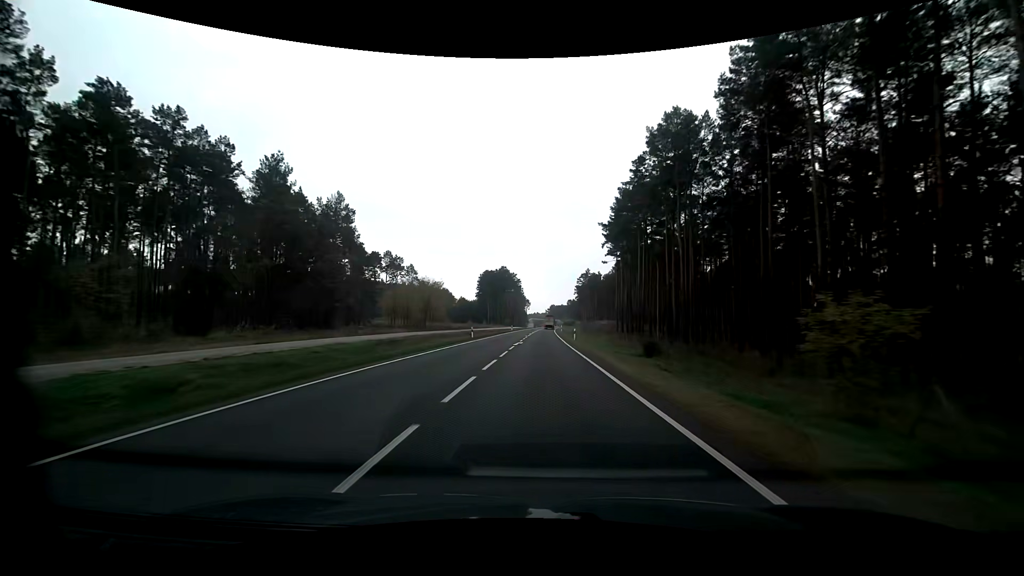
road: primary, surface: asphalt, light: Day
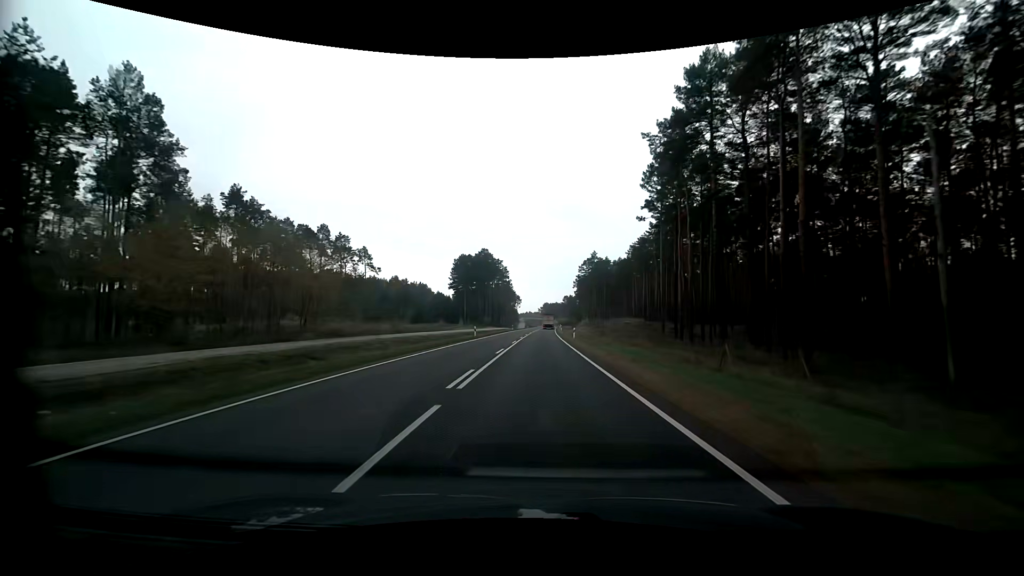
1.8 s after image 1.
(+0.3, +47.4) m; +1°
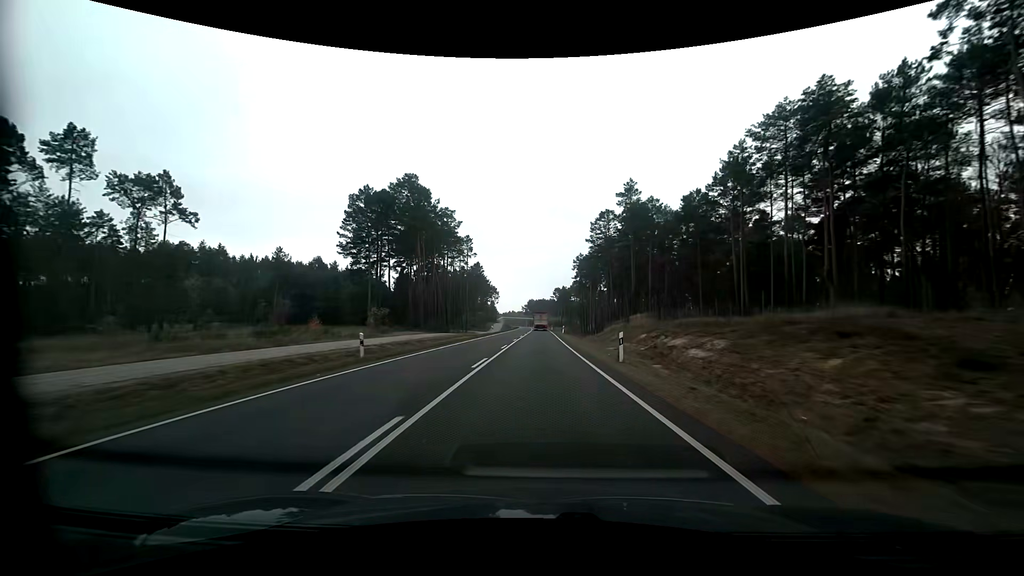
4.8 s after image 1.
(+0.7, +79.1) m; +2°
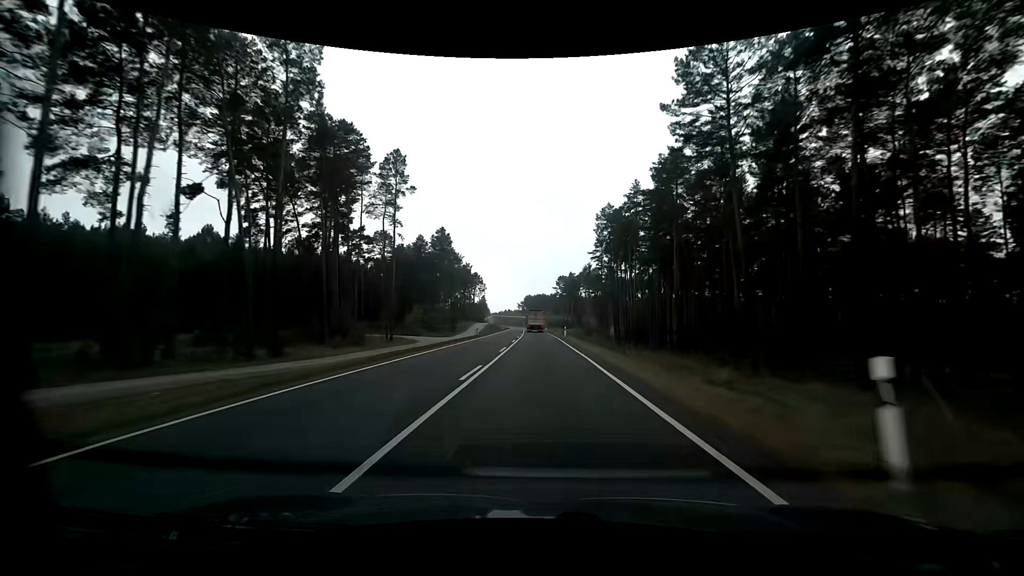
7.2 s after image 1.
(+0.3, +63.4) m; 0°
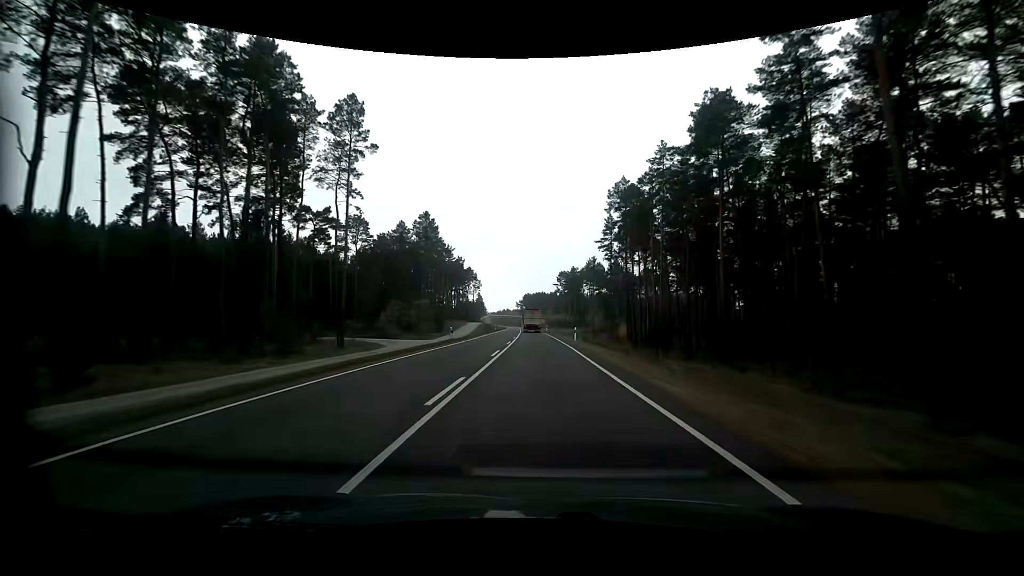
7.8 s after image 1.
(0.0, +15.6) m; 0°
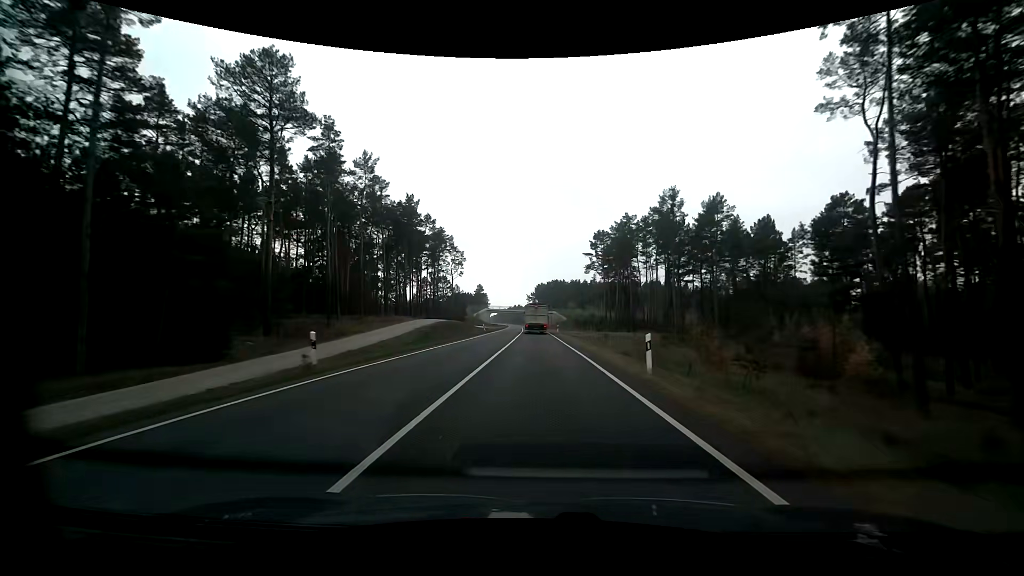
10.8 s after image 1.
(-1.0, +74.9) m; -2°
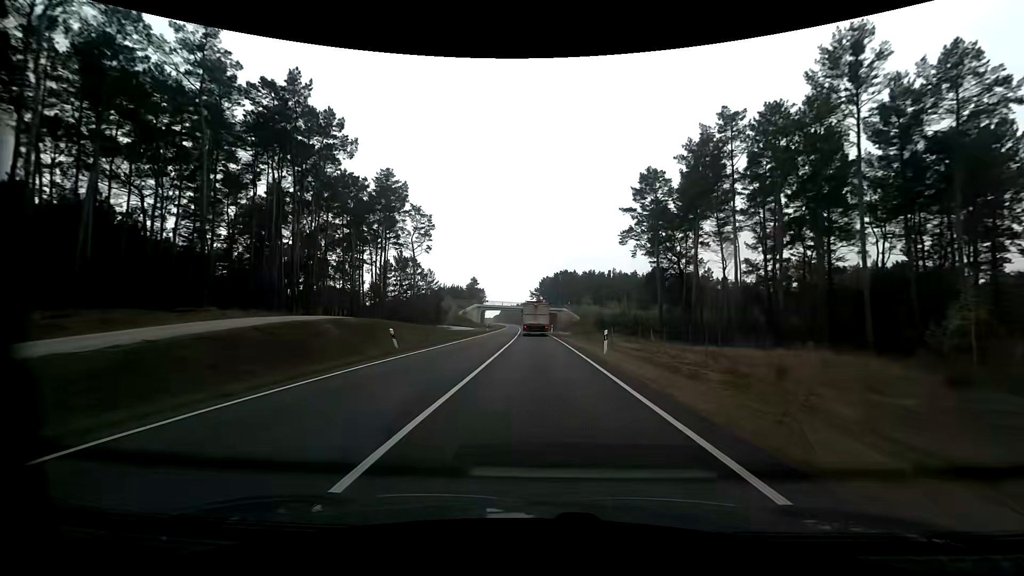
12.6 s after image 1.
(-0.1, +41.2) m; 0°
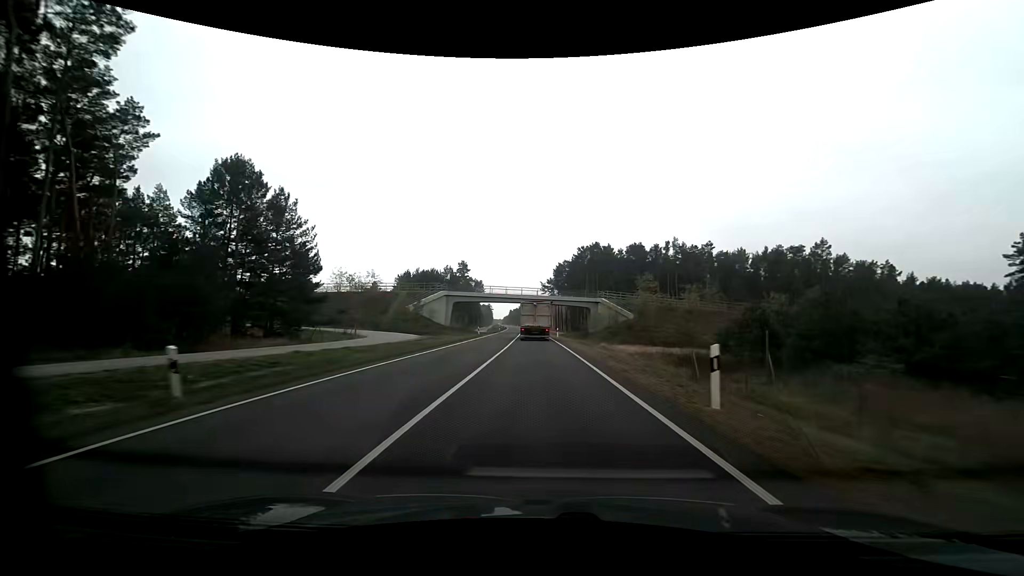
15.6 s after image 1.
(-0.7, +63.0) m; -1°
(0, +10) (0, +20) (0, +30) (0, +40) (0, +50) (-1, +60) (-1, +70) (-1, +80) (-1, +90) (-2, +100) m
